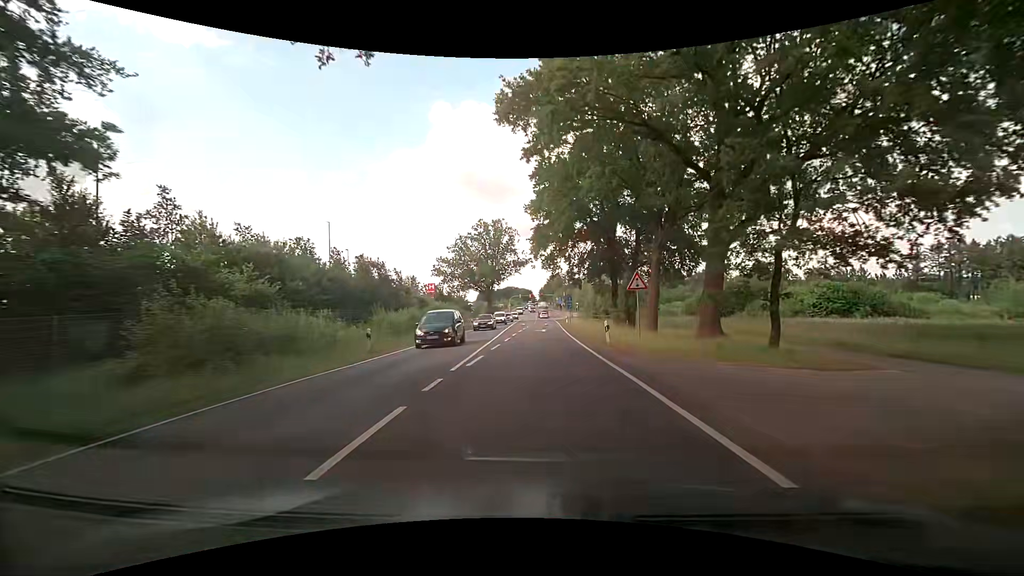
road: primary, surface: asphalt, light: Day
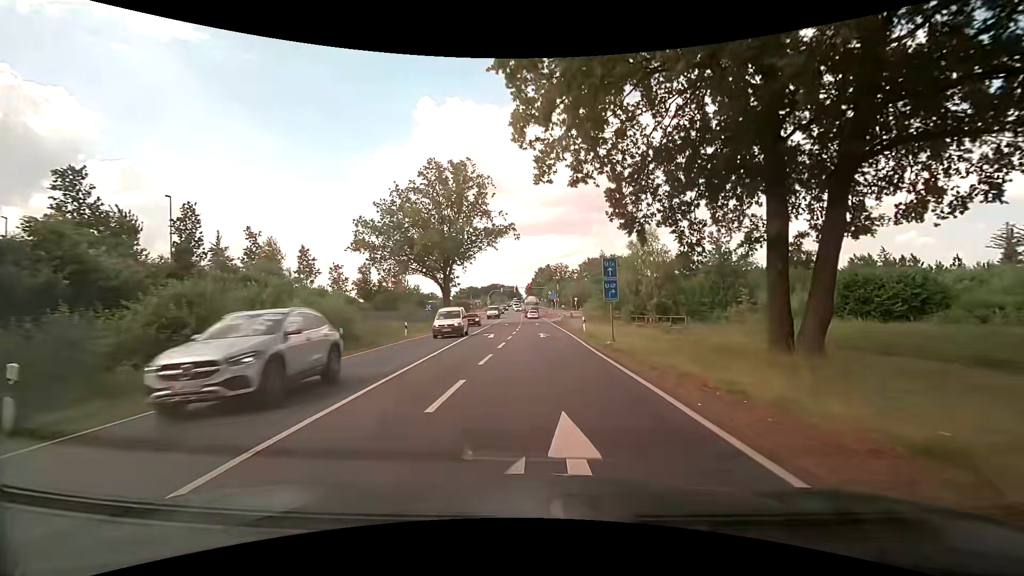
(-0.3, +36.2) m; +1°
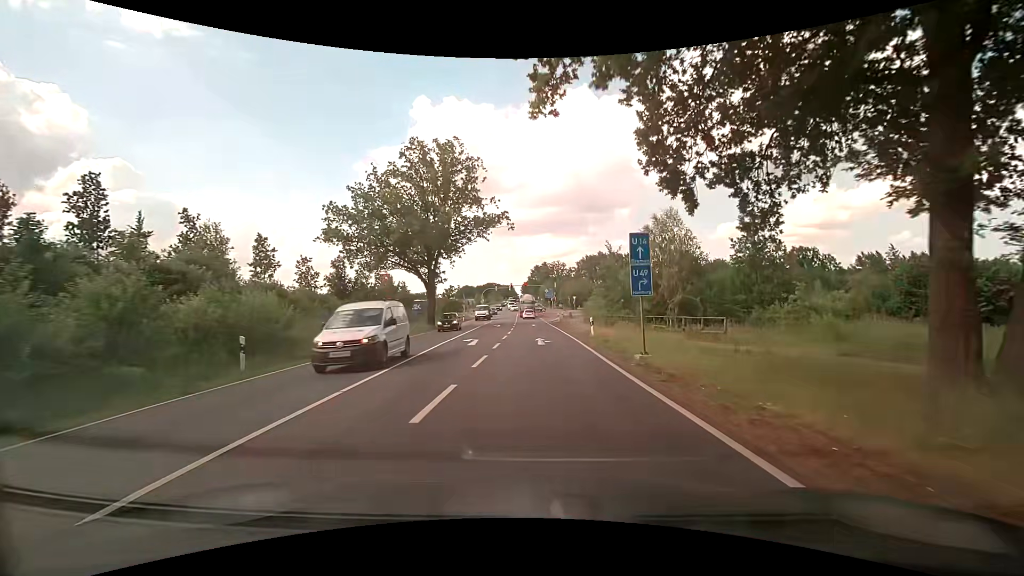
(0.0, +6.7) m; +1°
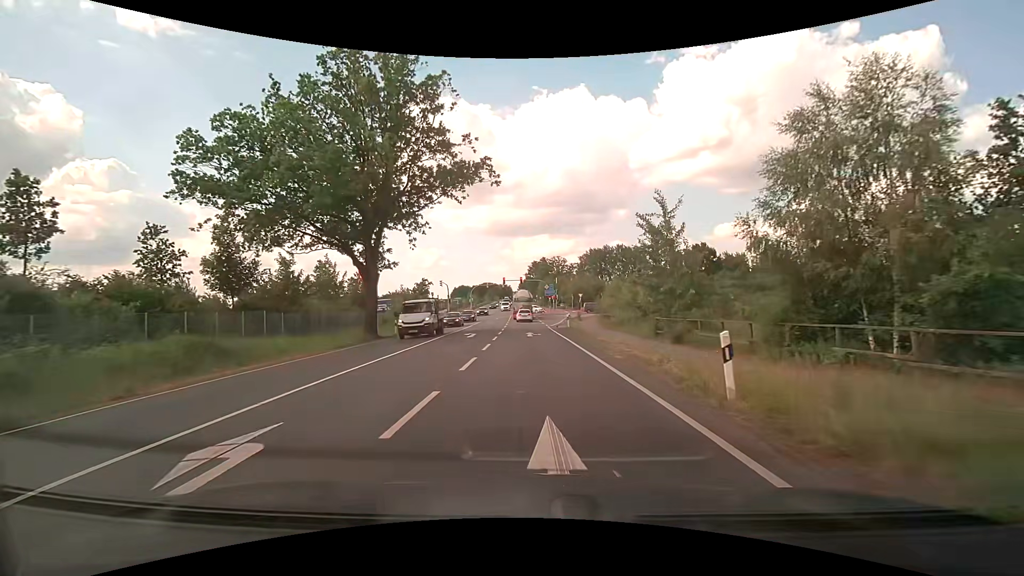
(+0.1, +18.8) m; +1°
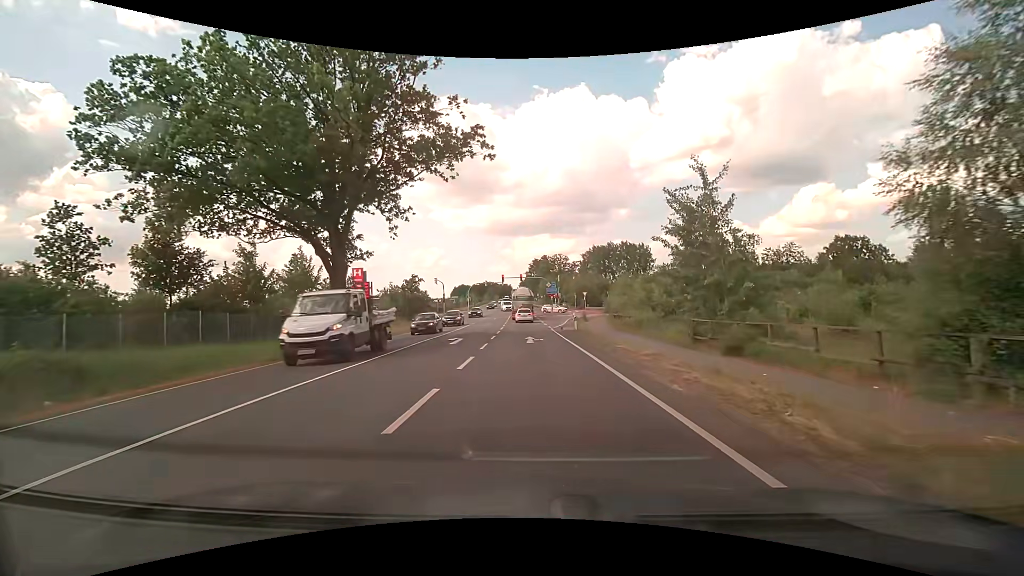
(0.0, +5.8) m; -1°
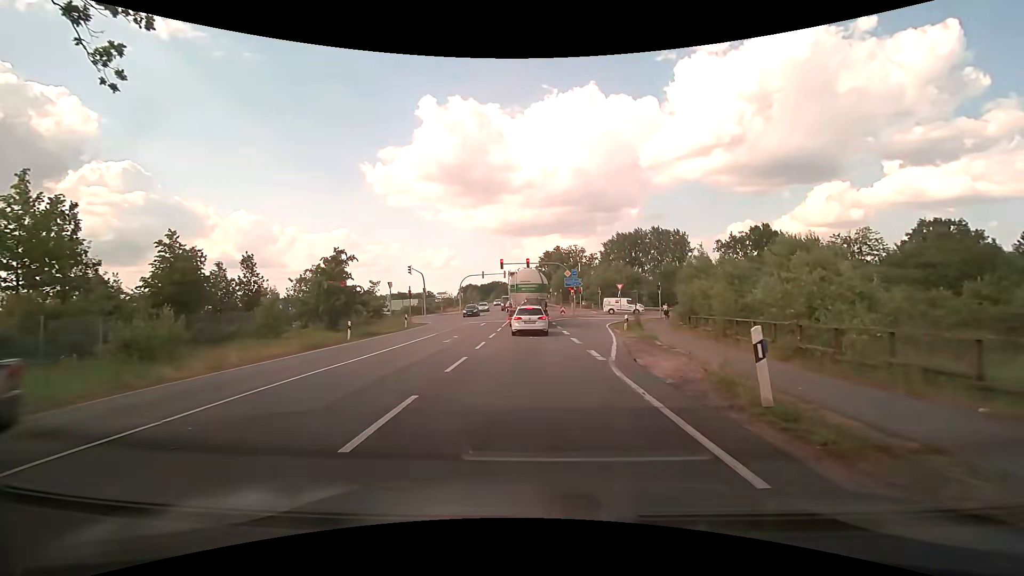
(-0.1, +24.8) m; -1°
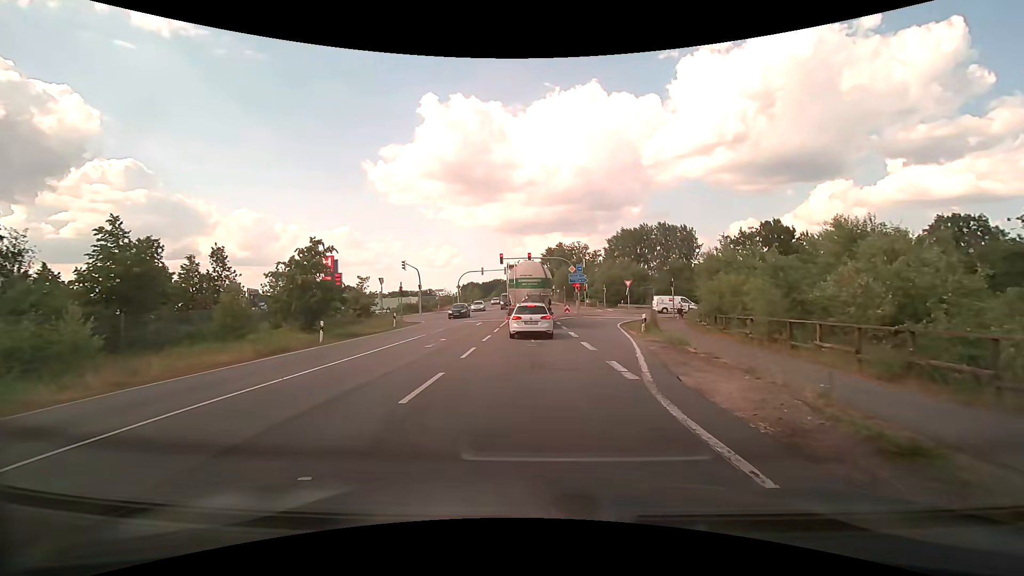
(0.0, +3.8) m; 0°
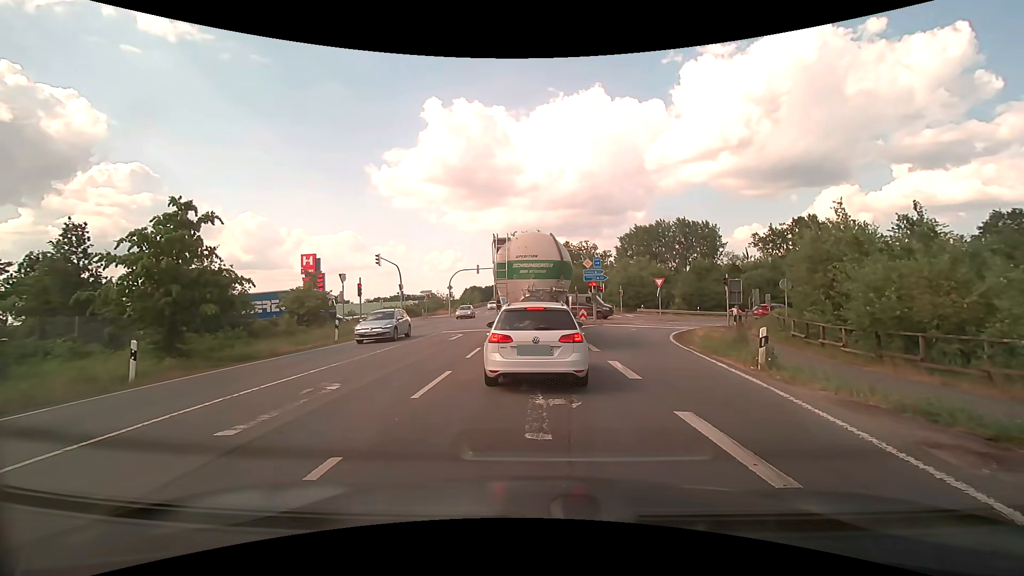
(0.0, +11.1) m; +1°
(0, +10) (0, +20) (0, +30) (-1, +40) (-1, +50) (-1, +60) (-1, +70) (-1, +80) (-1, +90) (-2, +100) m
